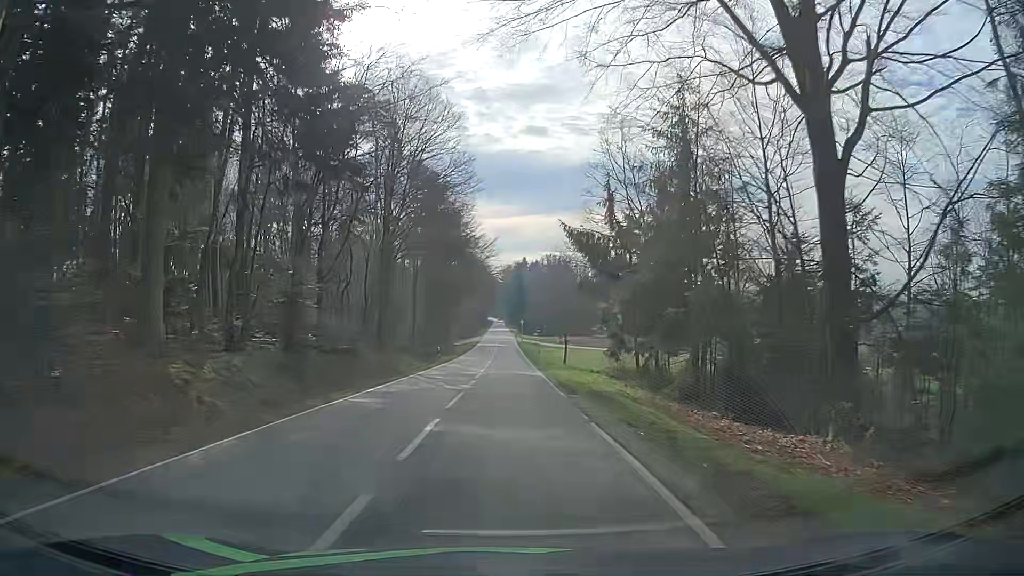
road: secondary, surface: asphalt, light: Day
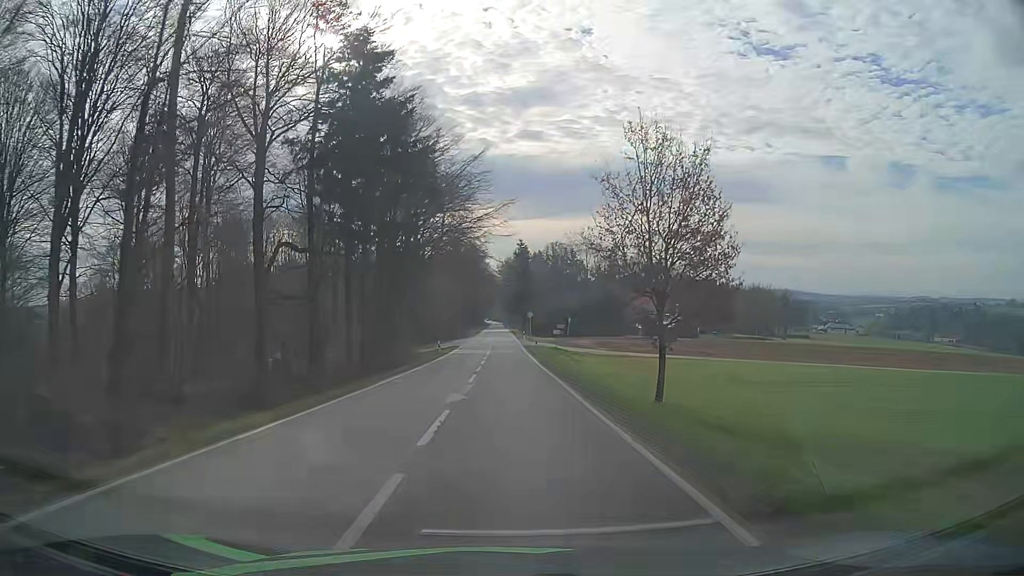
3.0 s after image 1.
(+0.3, +46.9) m; 0°
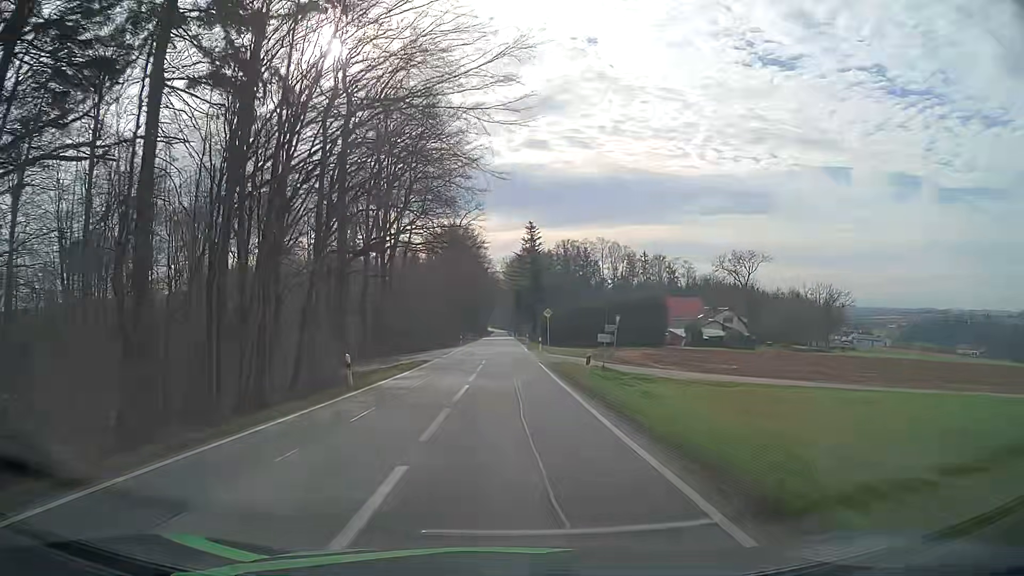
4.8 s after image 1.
(+0.1, +29.5) m; 0°
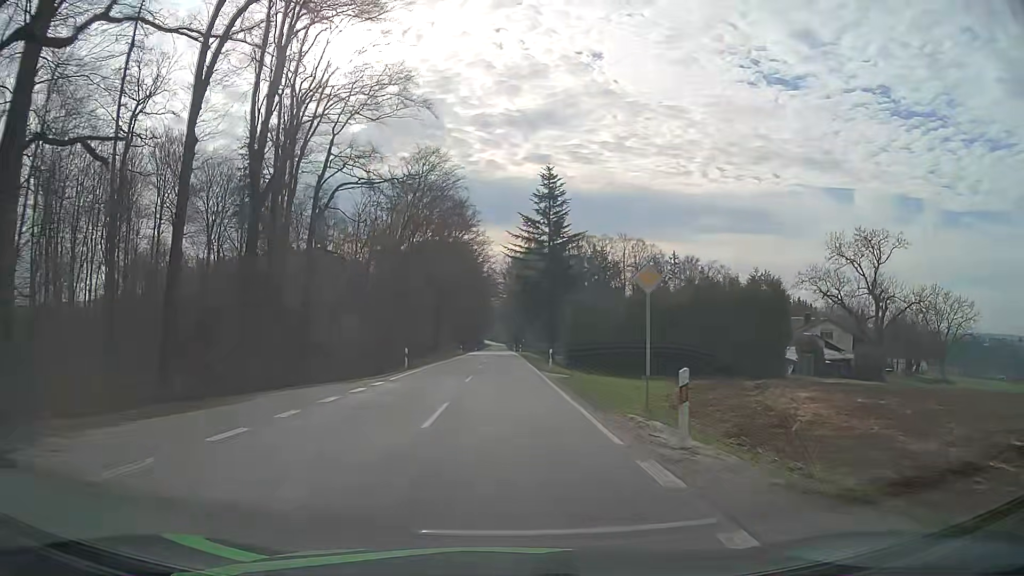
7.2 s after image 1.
(+0.2, +40.1) m; 0°
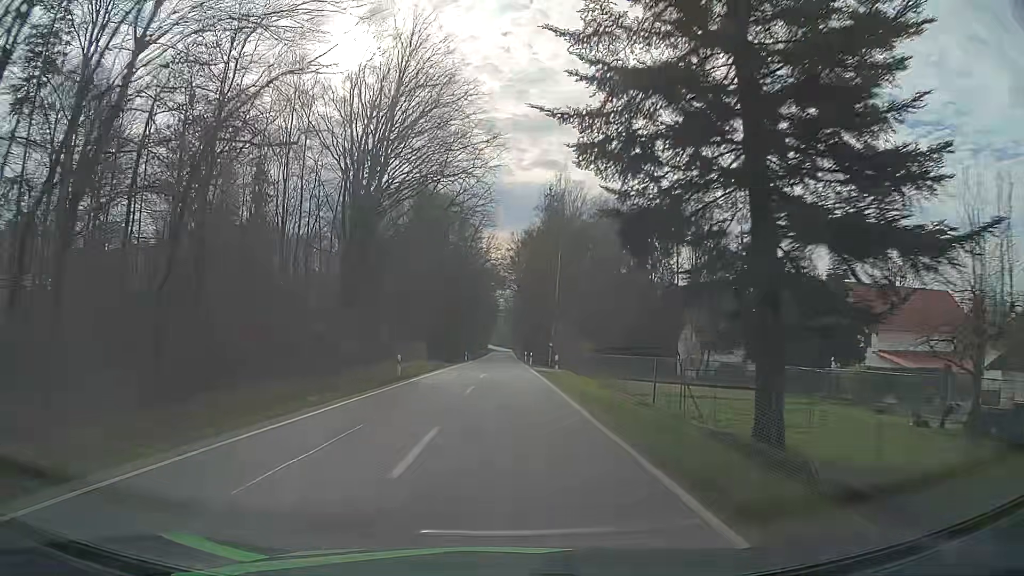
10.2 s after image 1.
(-0.4, +51.4) m; -1°
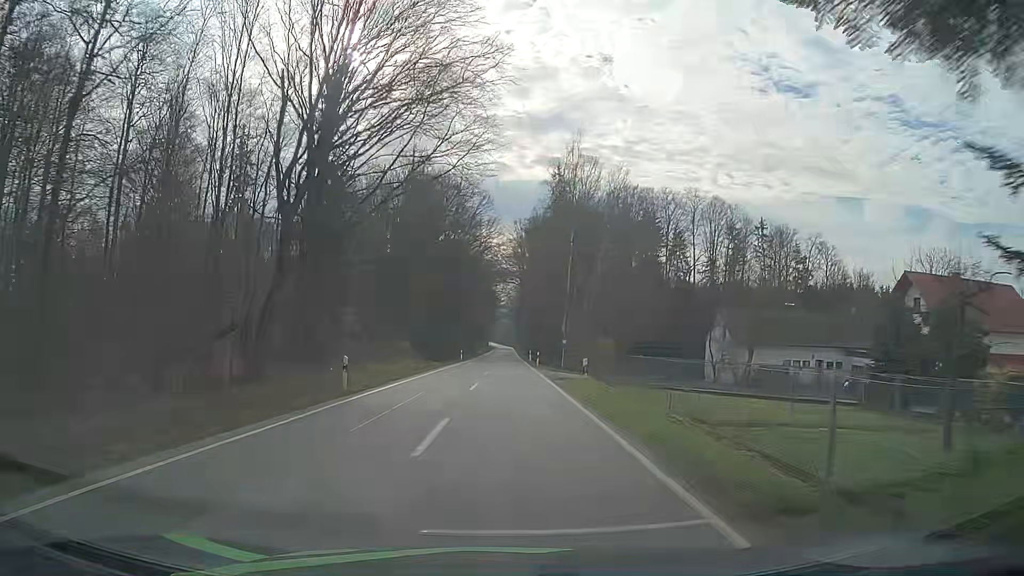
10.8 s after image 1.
(0.0, +10.8) m; 0°
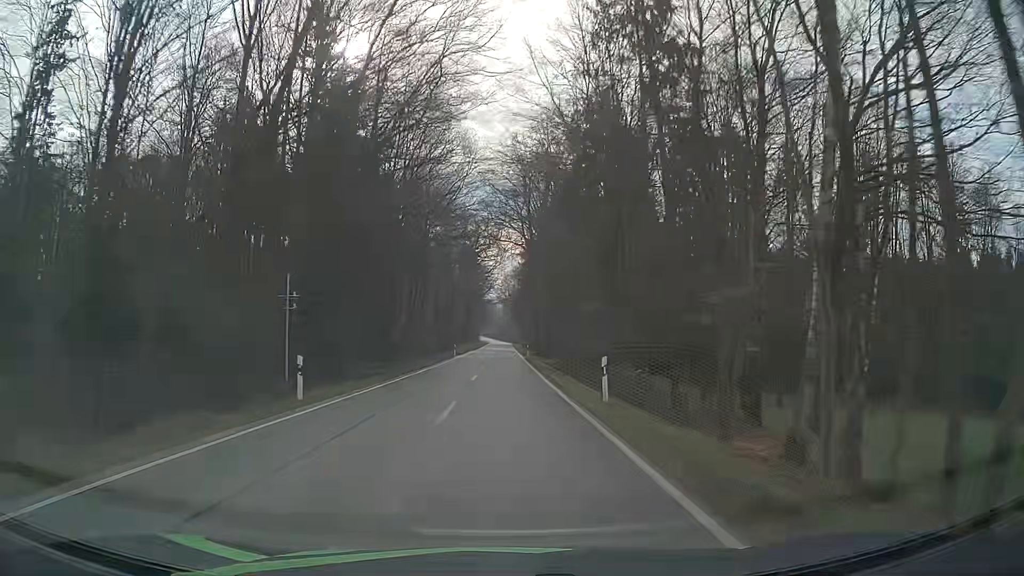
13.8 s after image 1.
(+0.5, +56.6) m; +1°
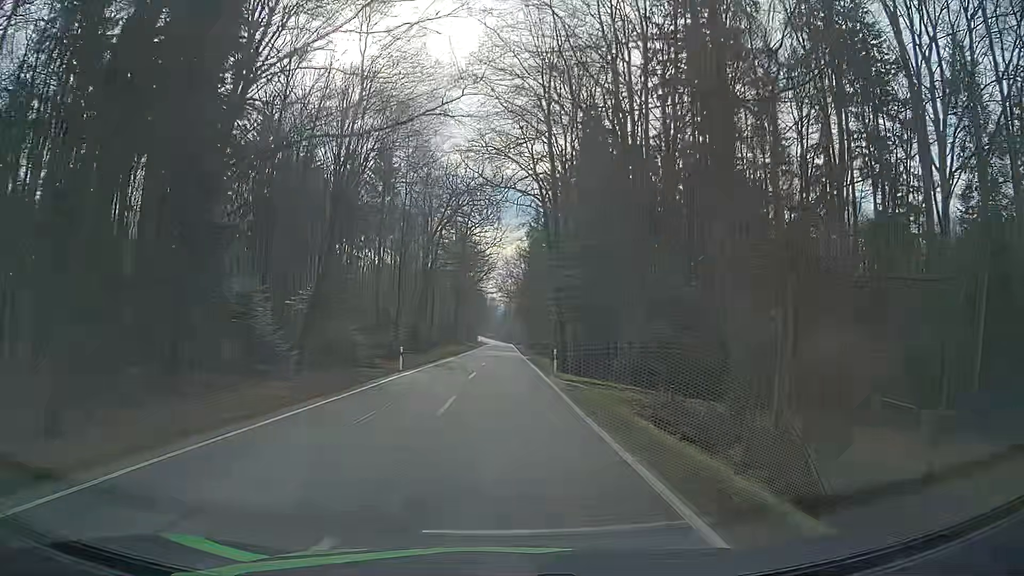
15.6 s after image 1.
(+0.1, +34.9) m; 0°
(0, +10) (0, +20) (0, +30) (0, +40) (0, +50) (0, +60) (-1, +70) (-1, +80) (-1, +90) (0, +100) m
